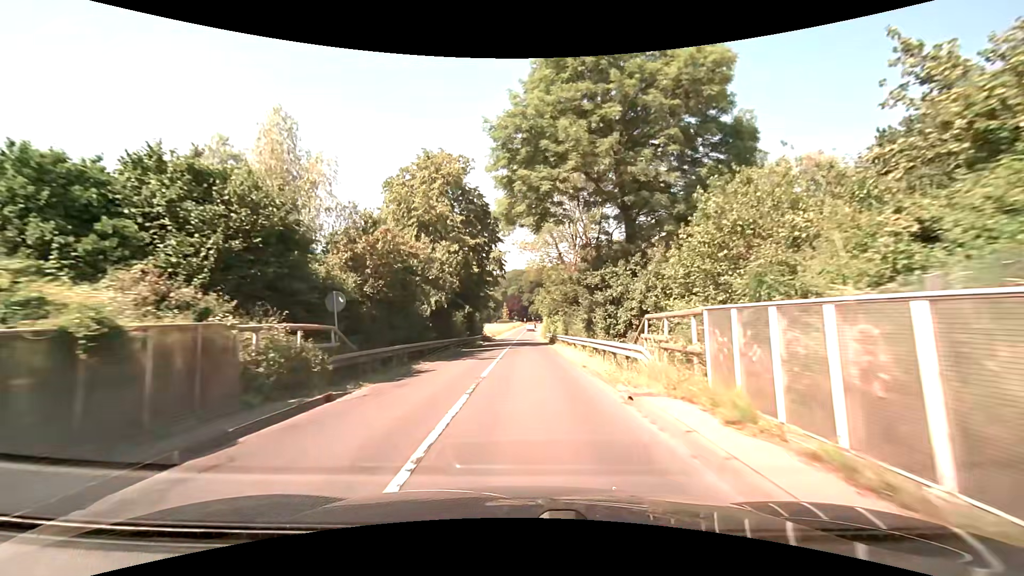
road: unclassified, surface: asphalt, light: Day
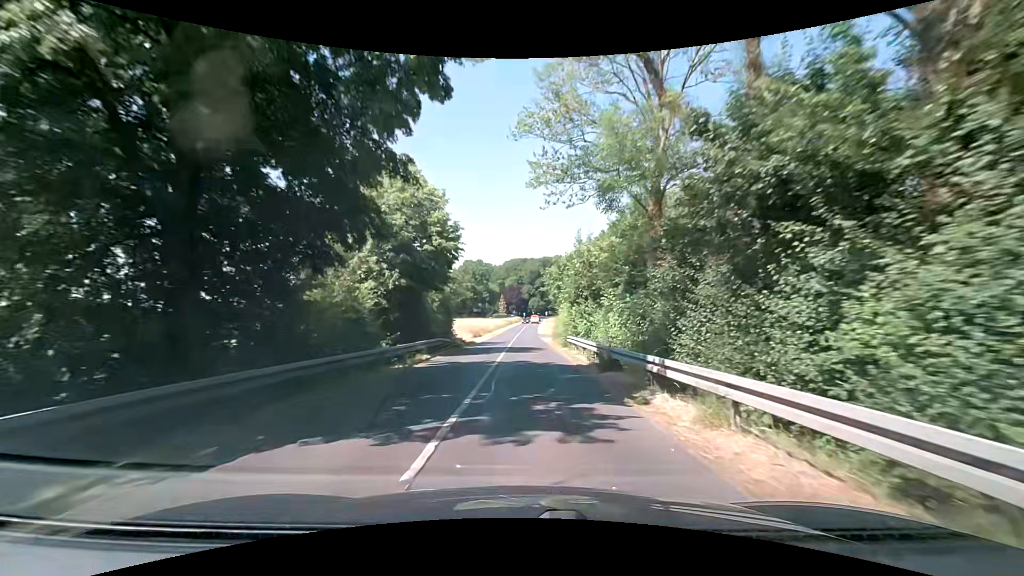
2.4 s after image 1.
(0.0, +29.6) m; 0°
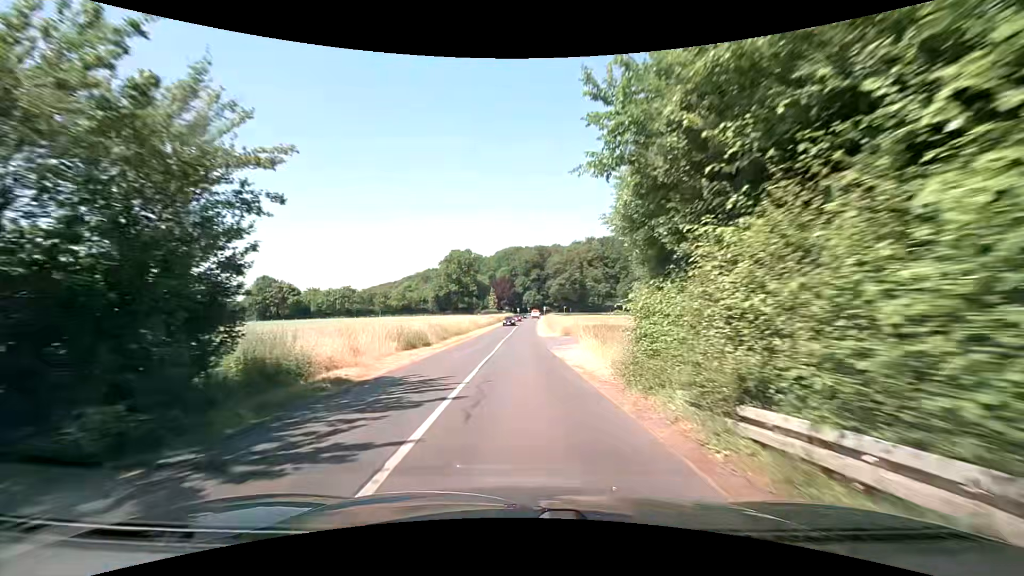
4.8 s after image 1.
(+0.1, +30.7) m; 0°
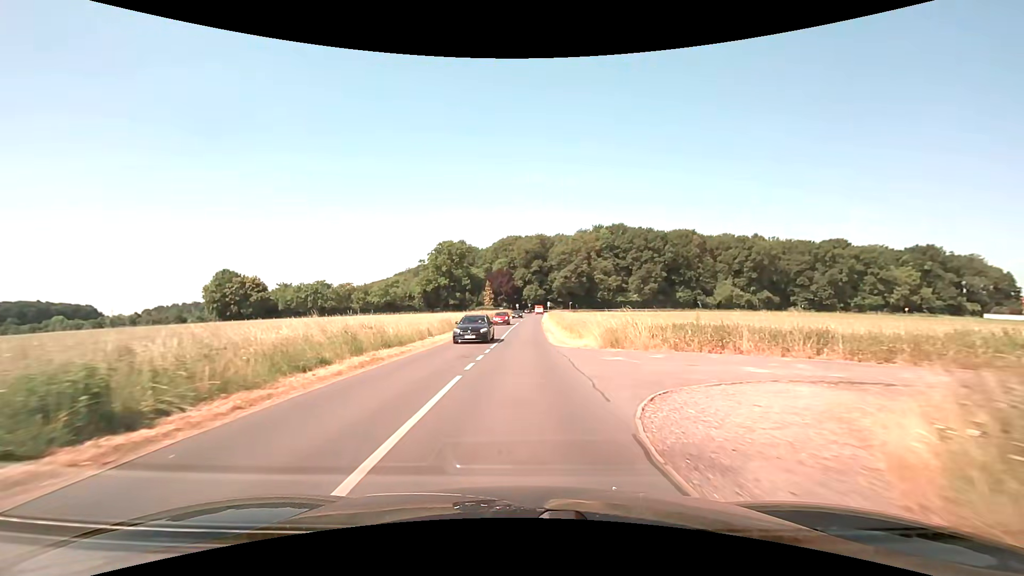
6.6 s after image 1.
(0.0, +23.3) m; 0°
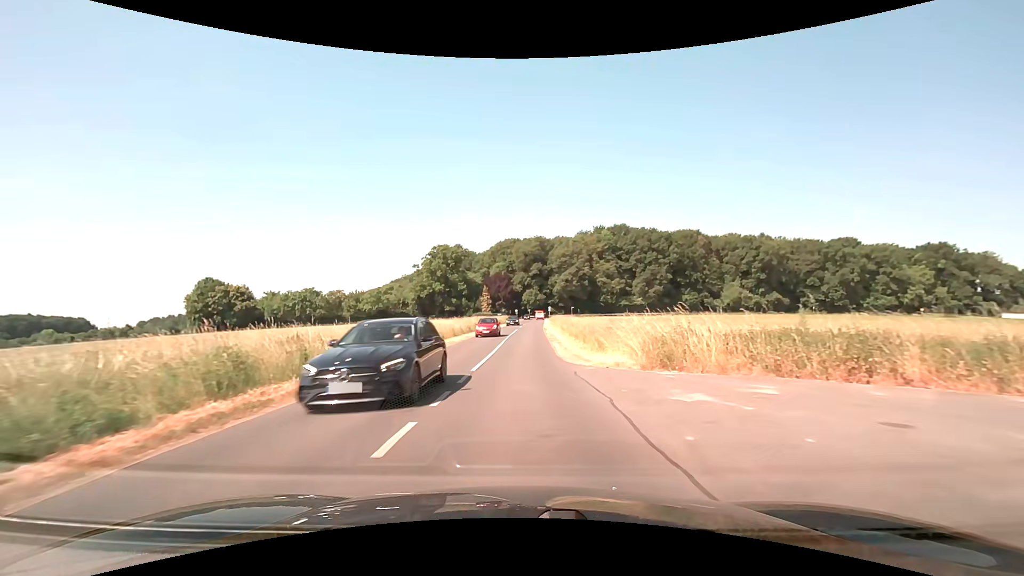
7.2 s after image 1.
(0.0, +7.8) m; 0°
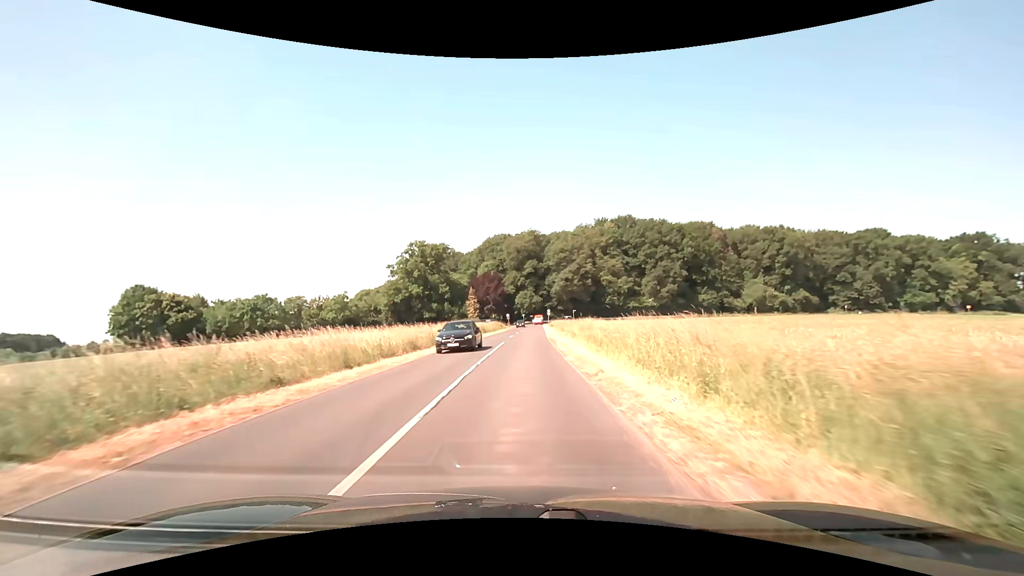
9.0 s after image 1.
(+0.2, +23.1) m; +1°
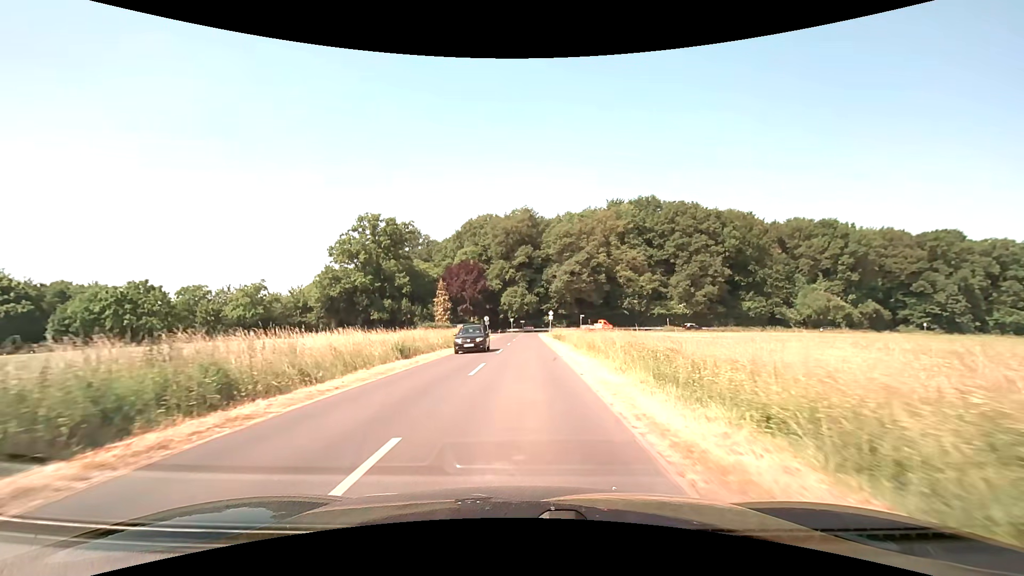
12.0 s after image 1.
(+0.3, +36.8) m; +1°
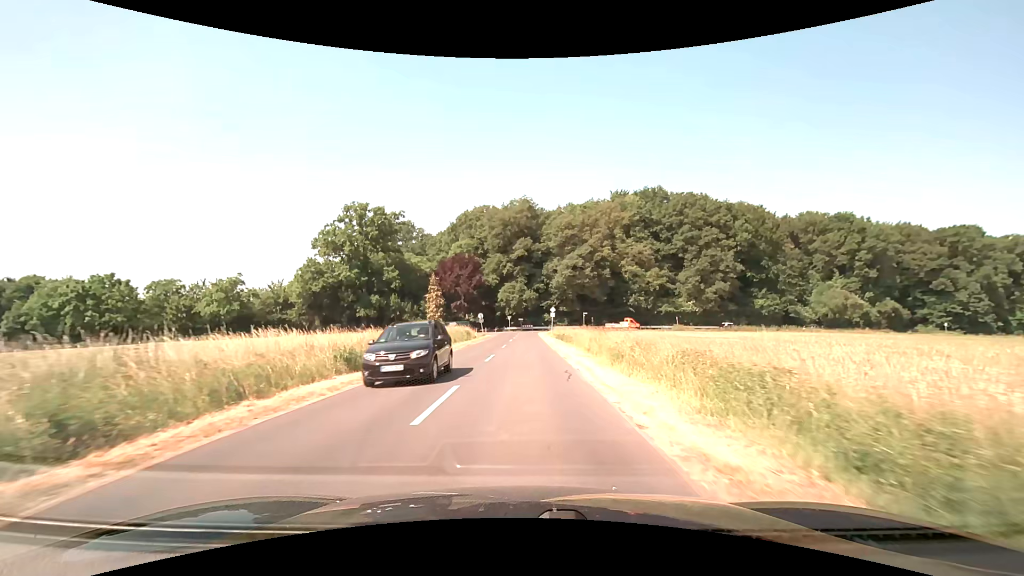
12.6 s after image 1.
(0.0, +6.9) m; 0°
(0, +10) (0, +20) (0, +30) (0, +40) (0, +50) (0, +60) (0, +70) (+1, +80) (+5, +89) (+14, +94) m
